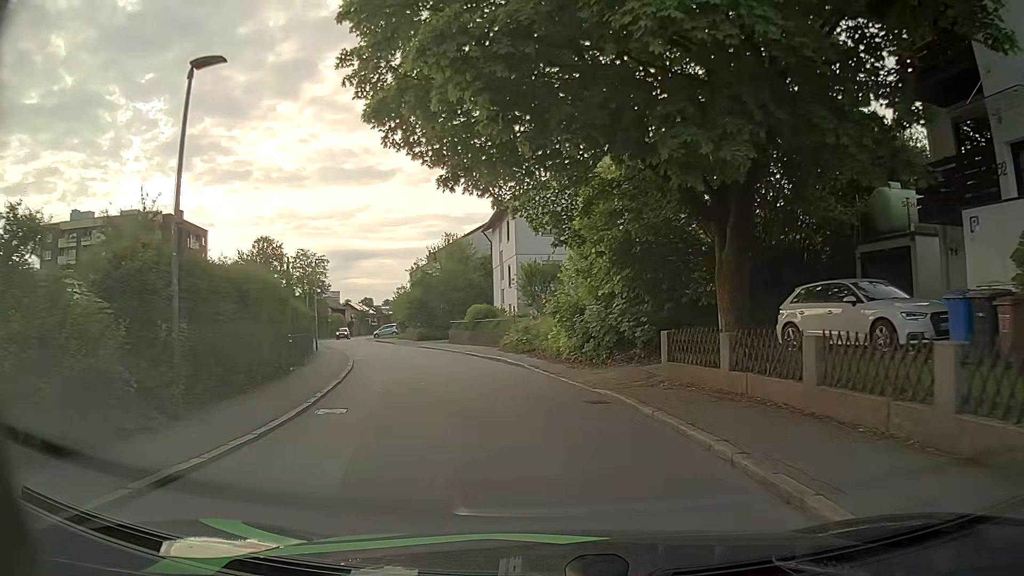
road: residential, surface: asphalt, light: Day
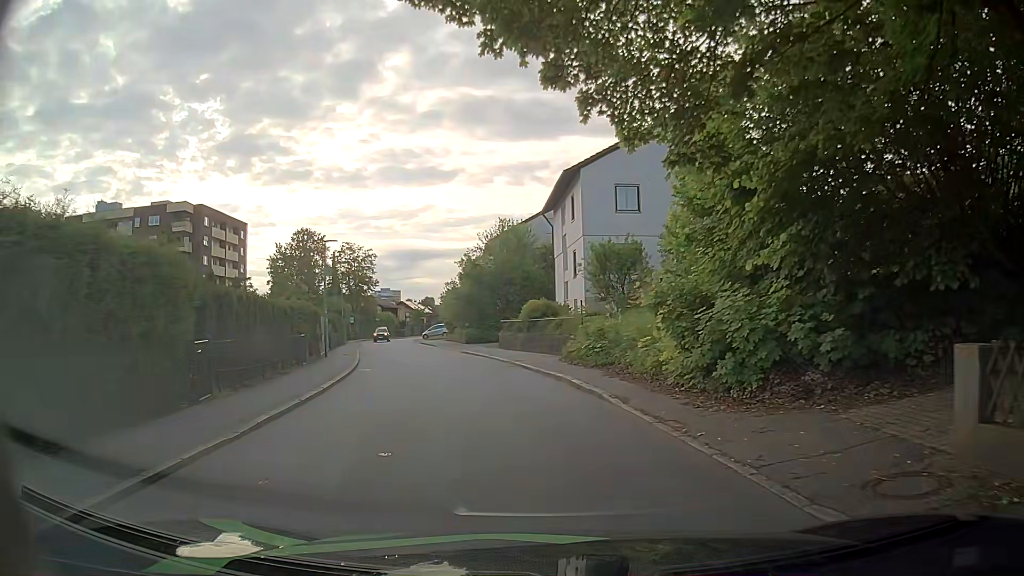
(-0.5, +8.7) m; -6°
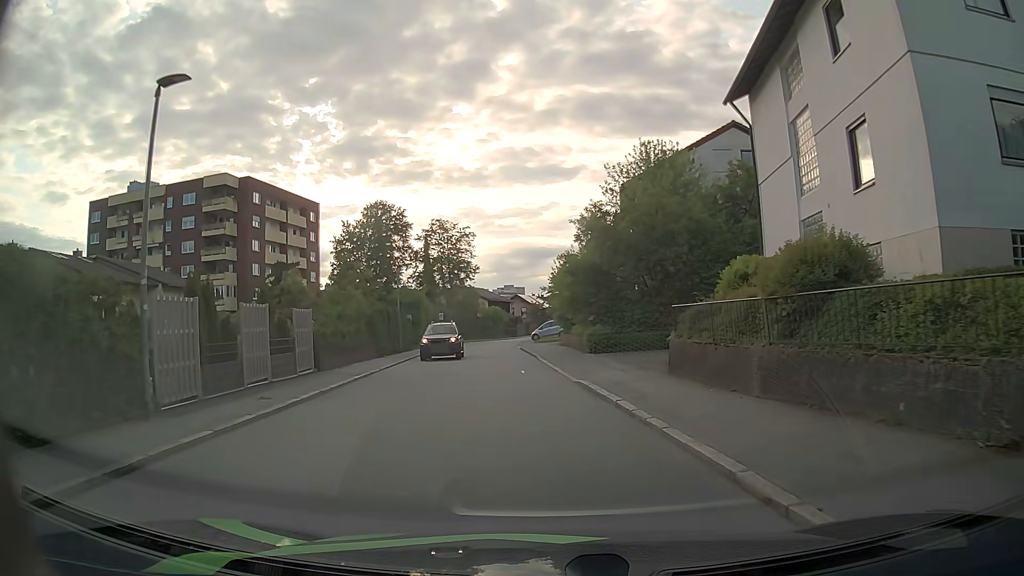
(-1.9, +21.5) m; -11°
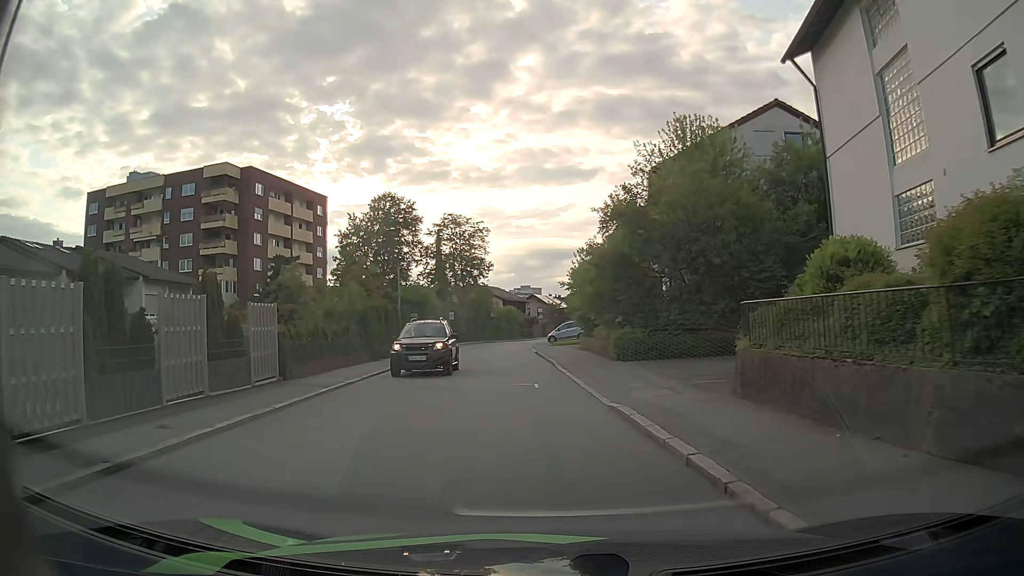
(-0.1, +4.3) m; -1°
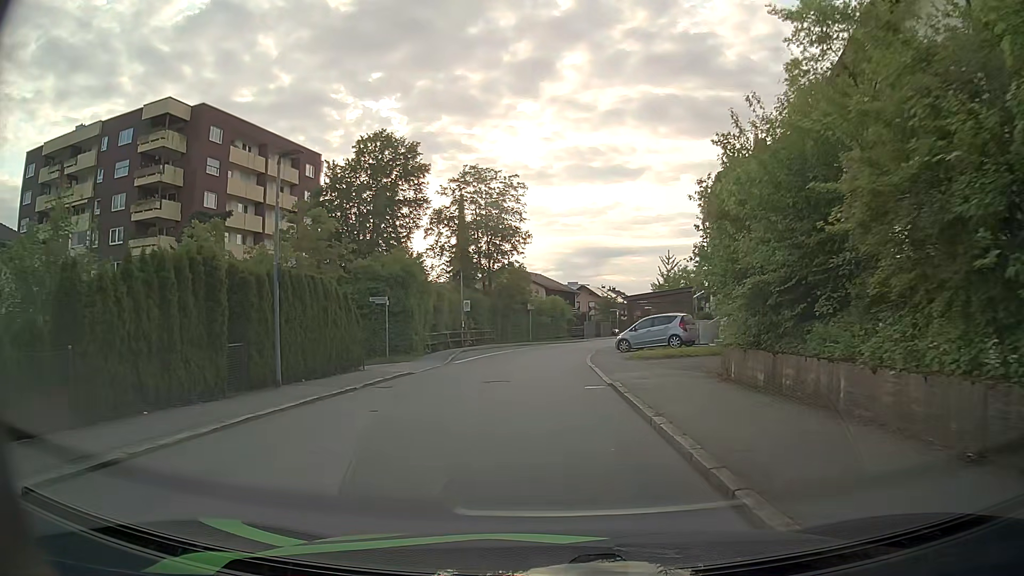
(-1.1, +21.7) m; -4°
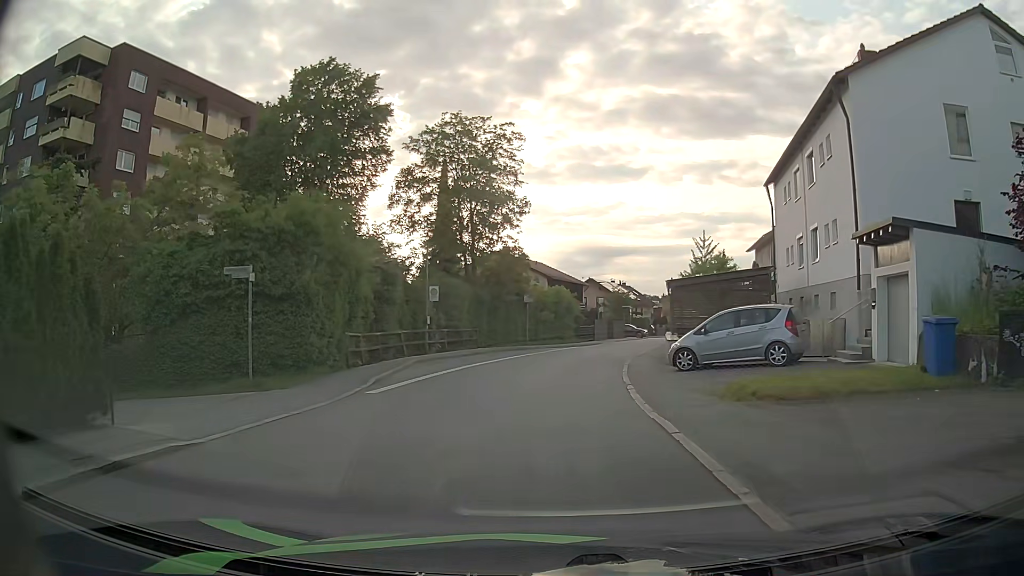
(-0.3, +13.6) m; -2°
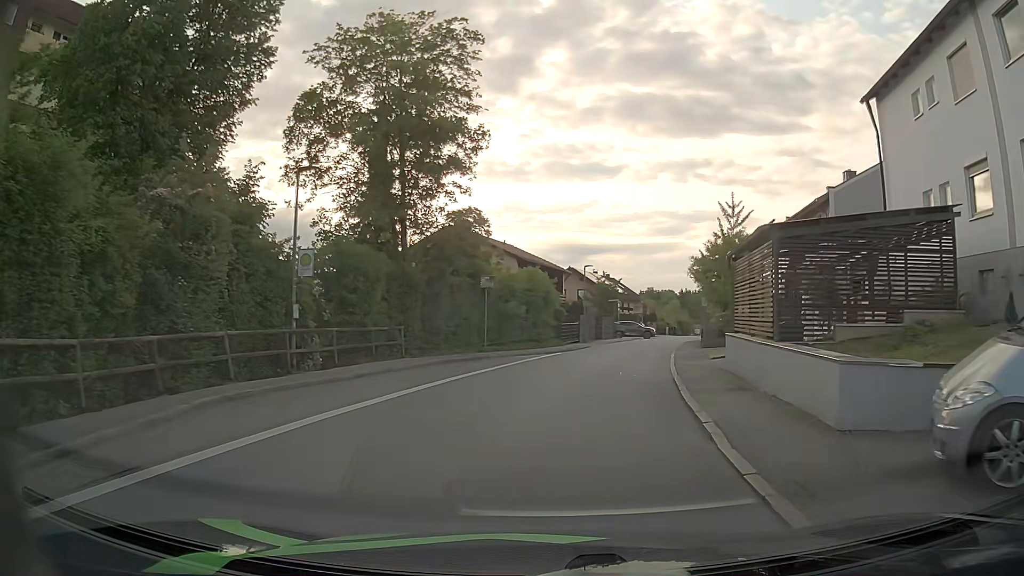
(+0.3, +14.1) m; +2°
(0, +10) (+2, +20) (+4, +30) (+6, +39) (+8, +49) (+11, +59) (+14, +68) (+16, +78) (+19, +88) (+21, +97) m
